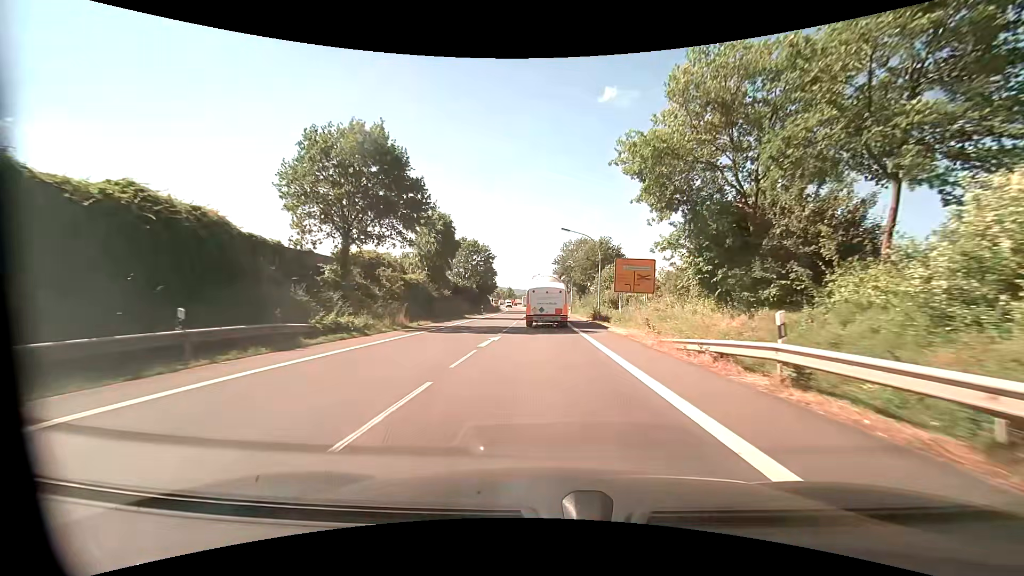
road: primary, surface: asphalt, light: Day
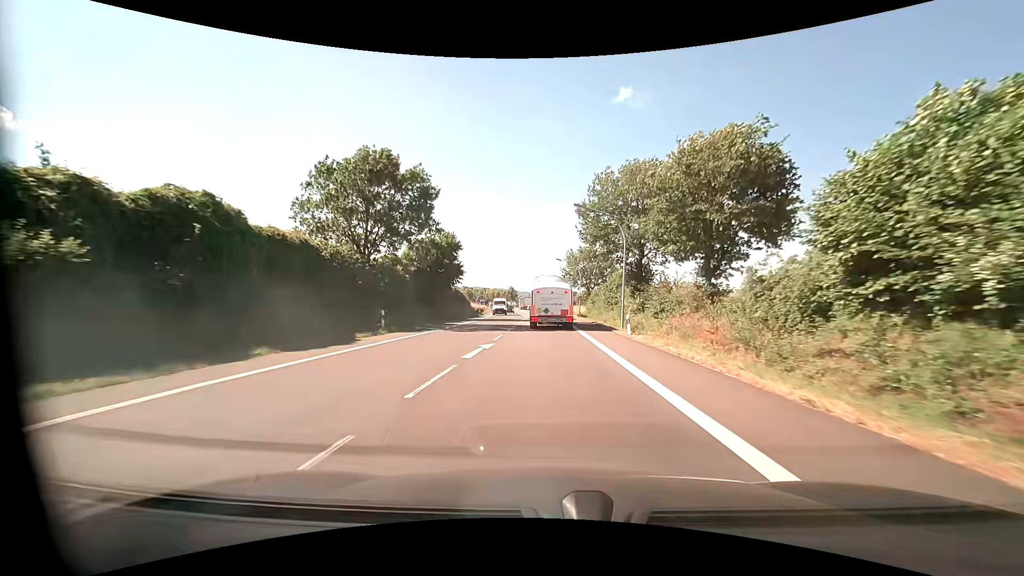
(-0.2, +45.5) m; -1°
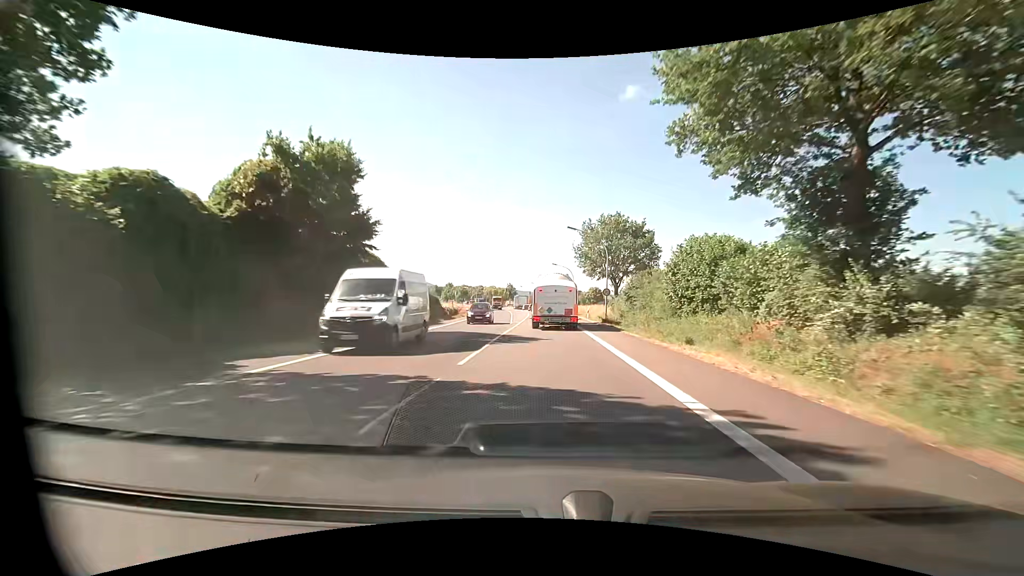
(-0.2, +26.2) m; -1°
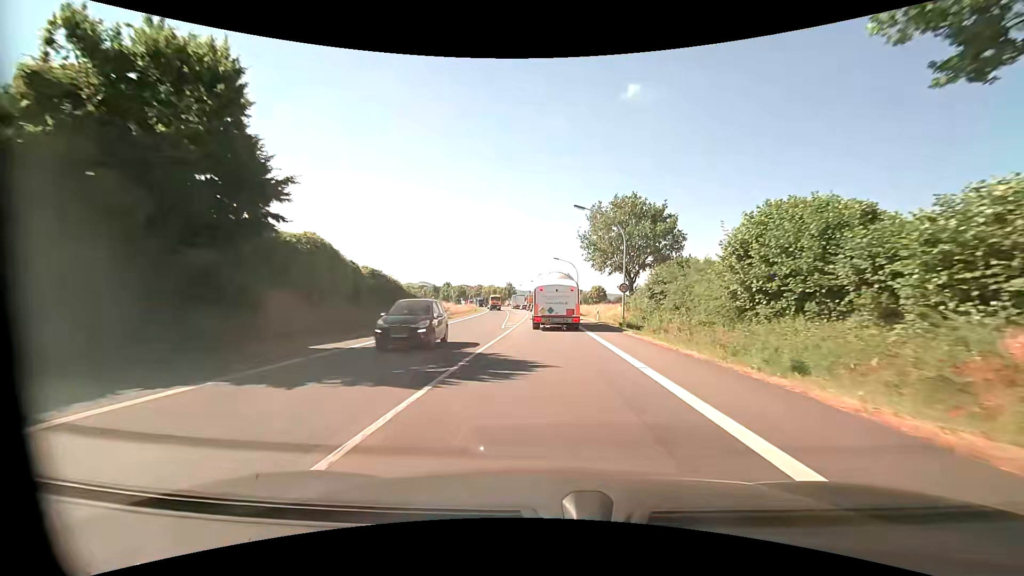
(0.0, +8.4) m; 0°
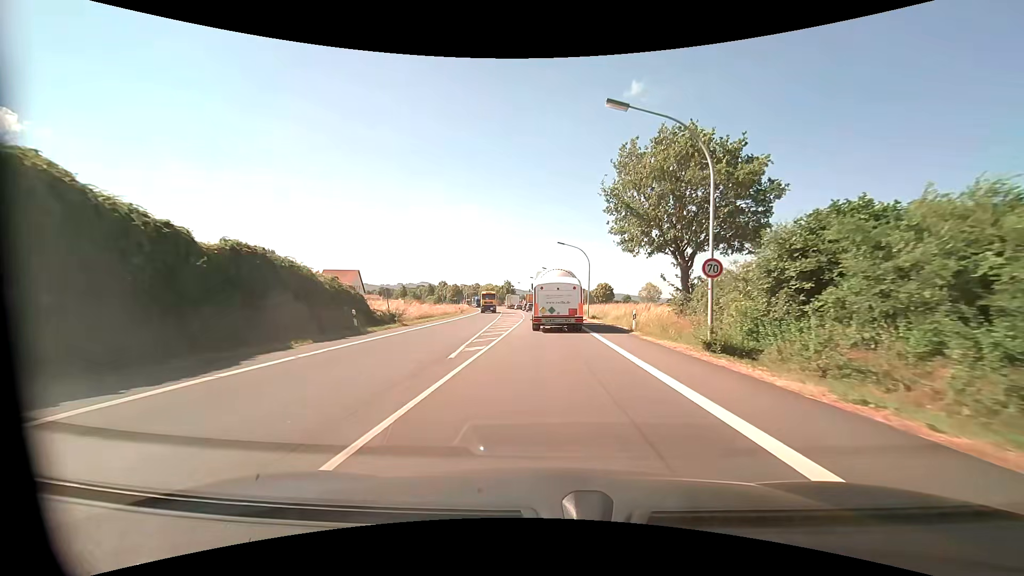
(0.0, +16.0) m; 0°
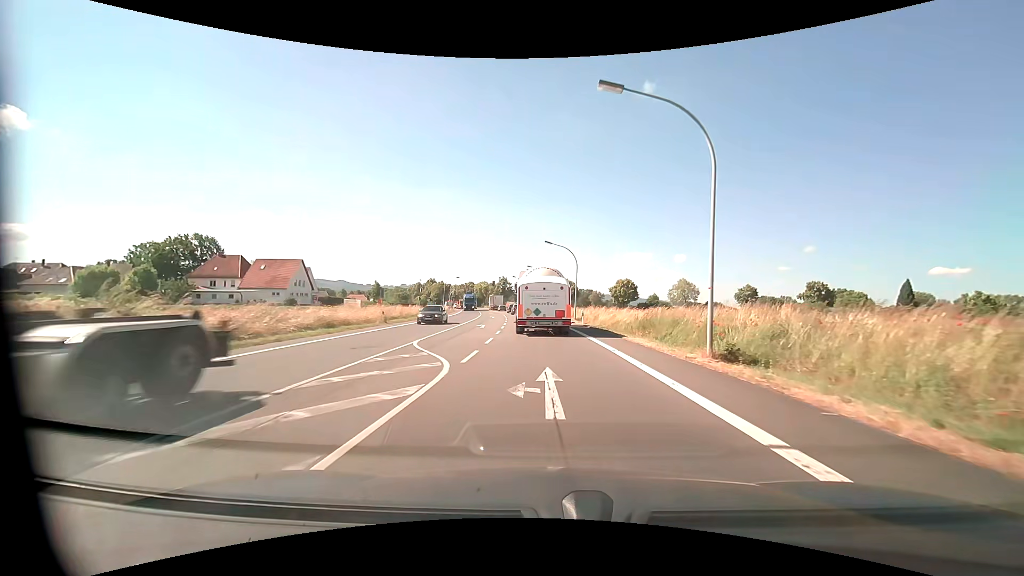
(-0.2, +36.2) m; -1°
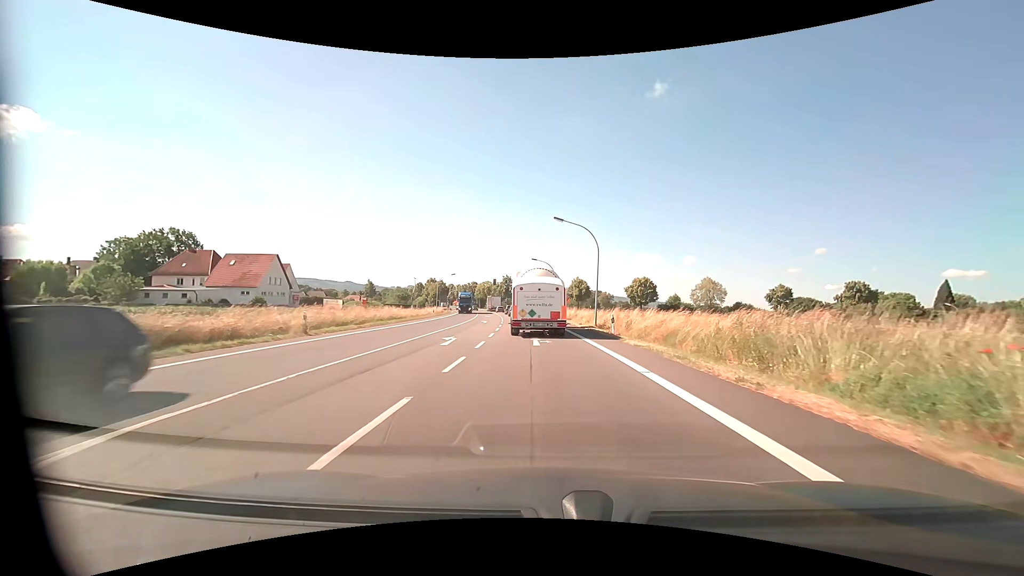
(0.0, +13.6) m; -1°
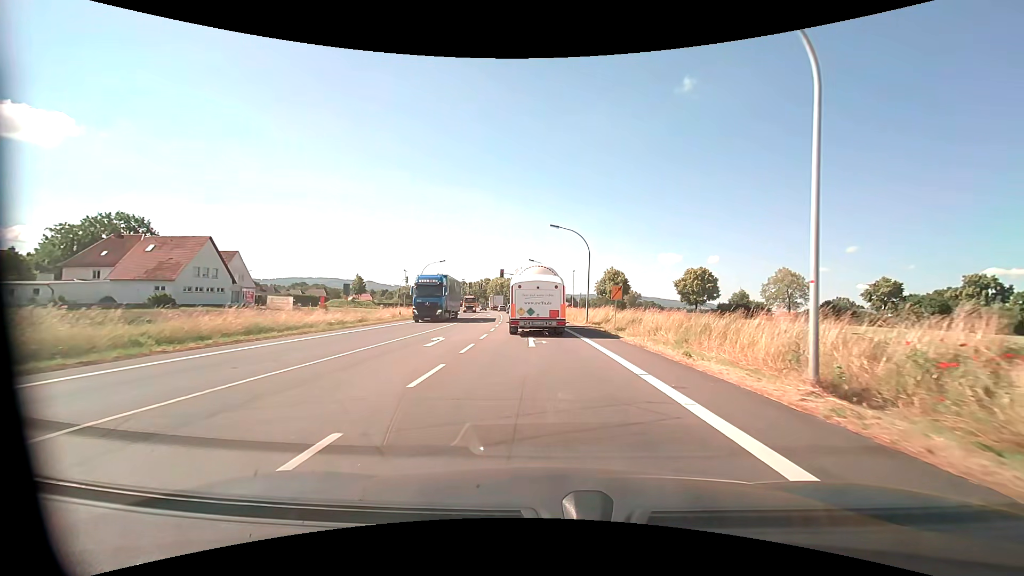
(-0.4, +26.4) m; -2°
(0, +10) (0, +20) (-1, +30) (-1, +40) (-2, +50) (-3, +60) (-4, +70) (-5, +80) (-6, +90) (-8, +100) m
